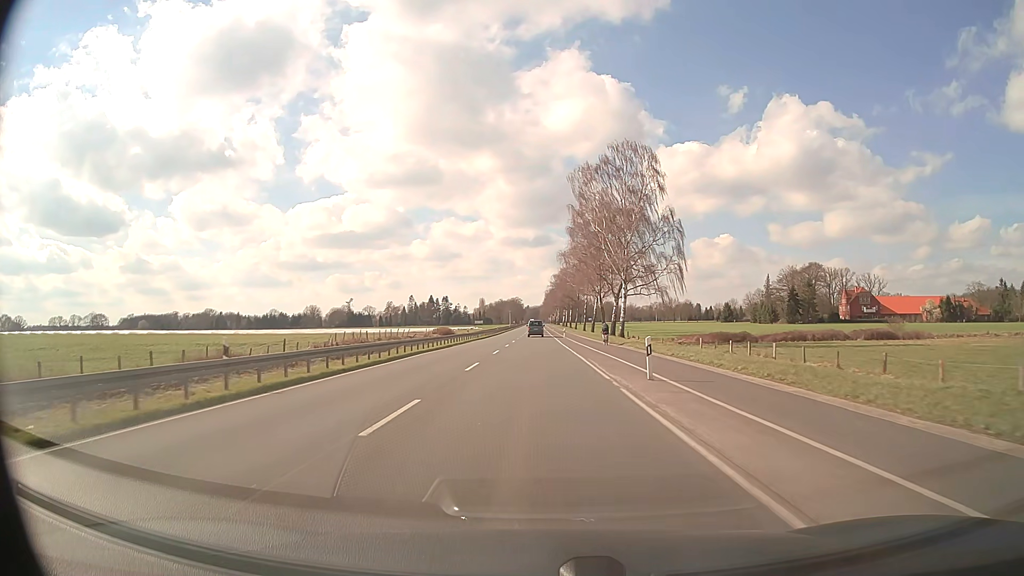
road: primary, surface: asphalt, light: Day
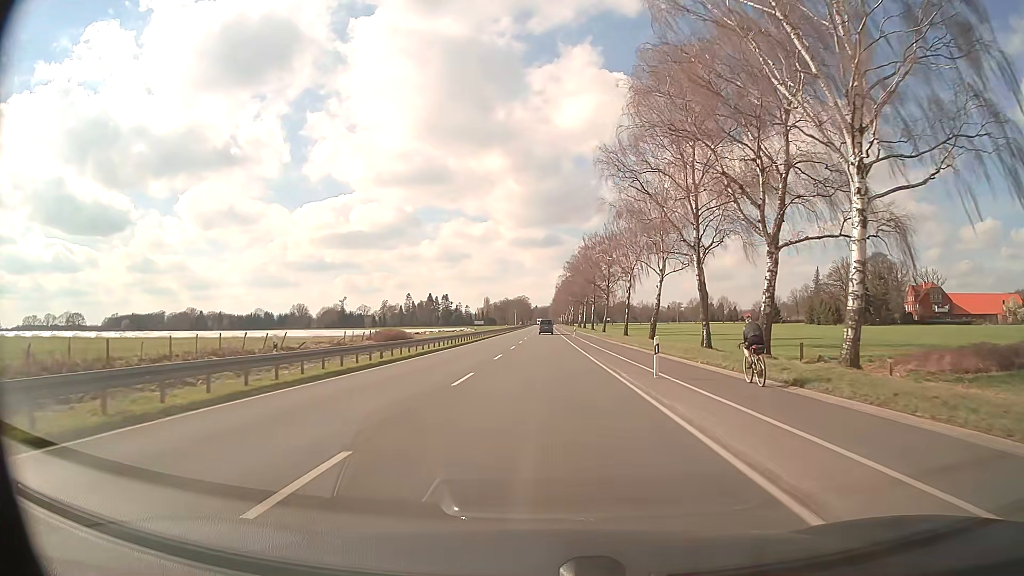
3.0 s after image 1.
(-0.6, +53.7) m; -1°
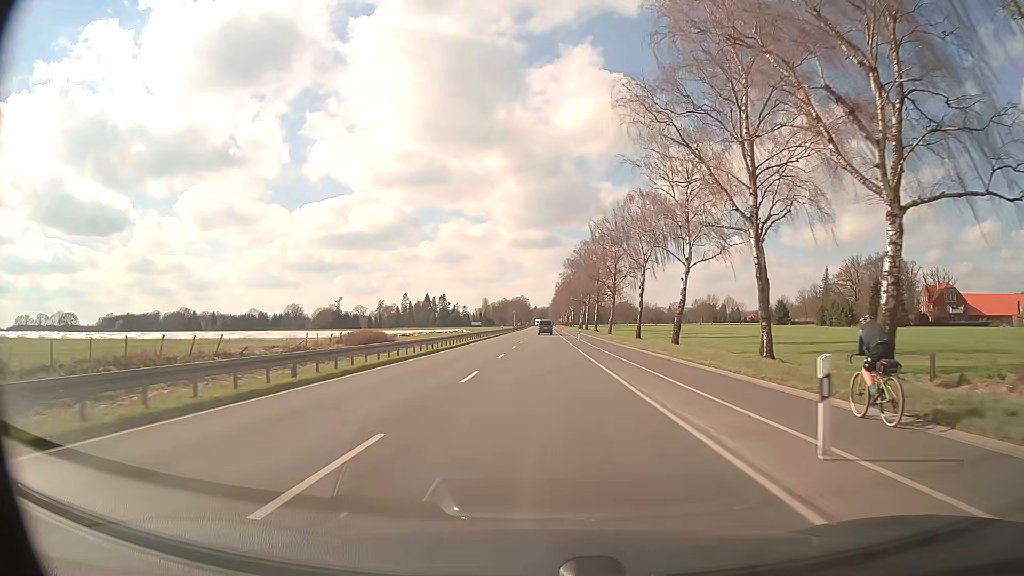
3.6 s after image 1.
(0.0, +10.7) m; 0°
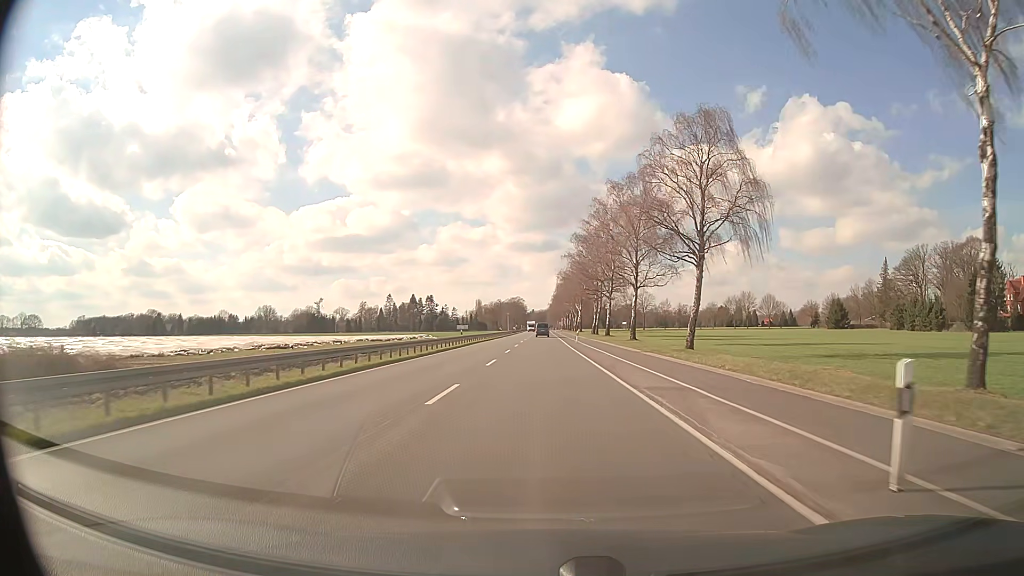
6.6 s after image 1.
(+0.1, +53.6) m; 0°
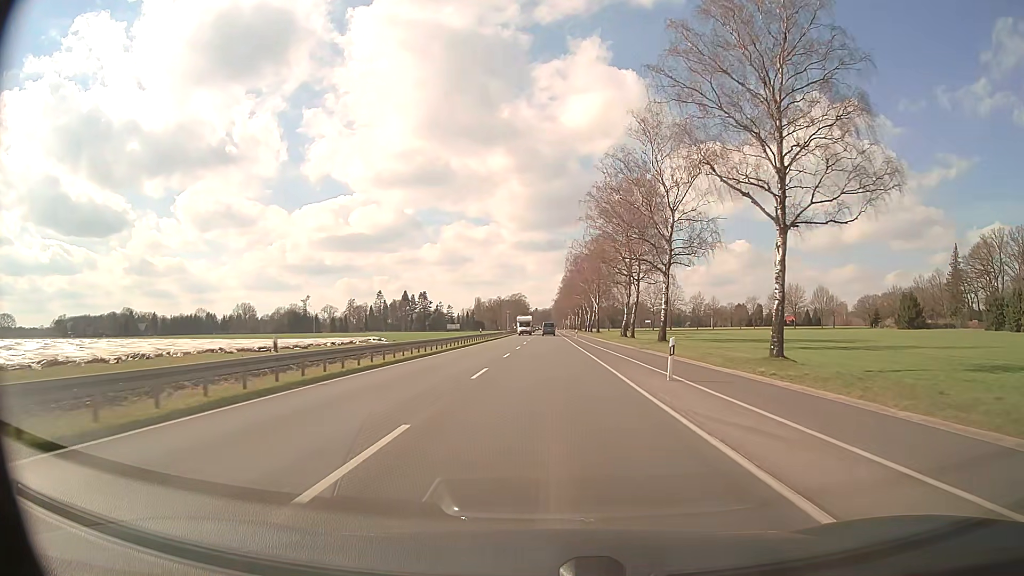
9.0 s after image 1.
(0.0, +42.9) m; 0°
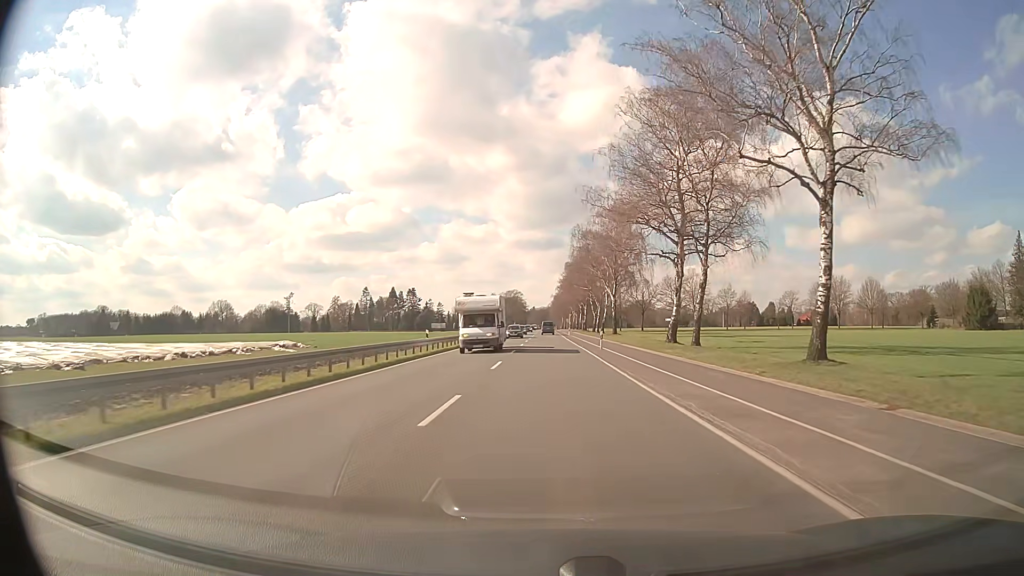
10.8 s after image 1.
(0.0, +32.2) m; 0°
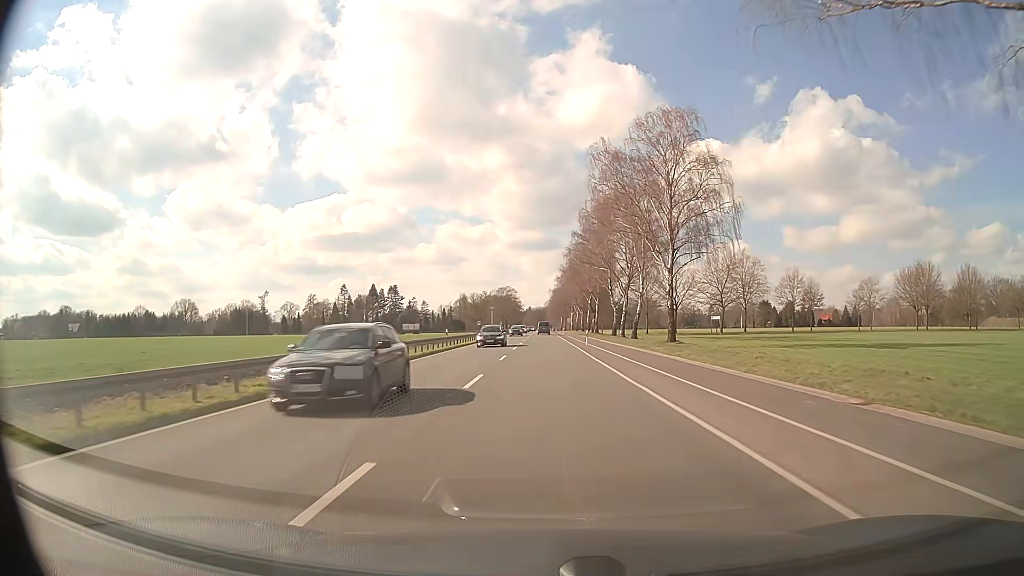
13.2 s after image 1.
(0.0, +42.9) m; 0°
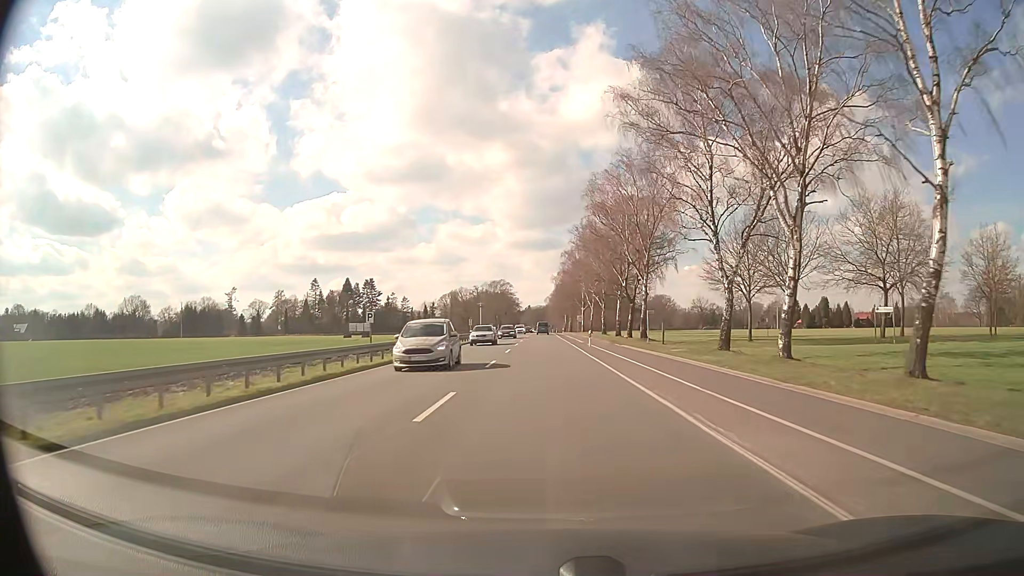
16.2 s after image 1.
(-0.1, +53.7) m; 0°
(0, +10) (0, +20) (0, +30) (0, +40) (0, +50) (0, +60) (0, +70) (0, +80) (0, +90) (0, +100) m
